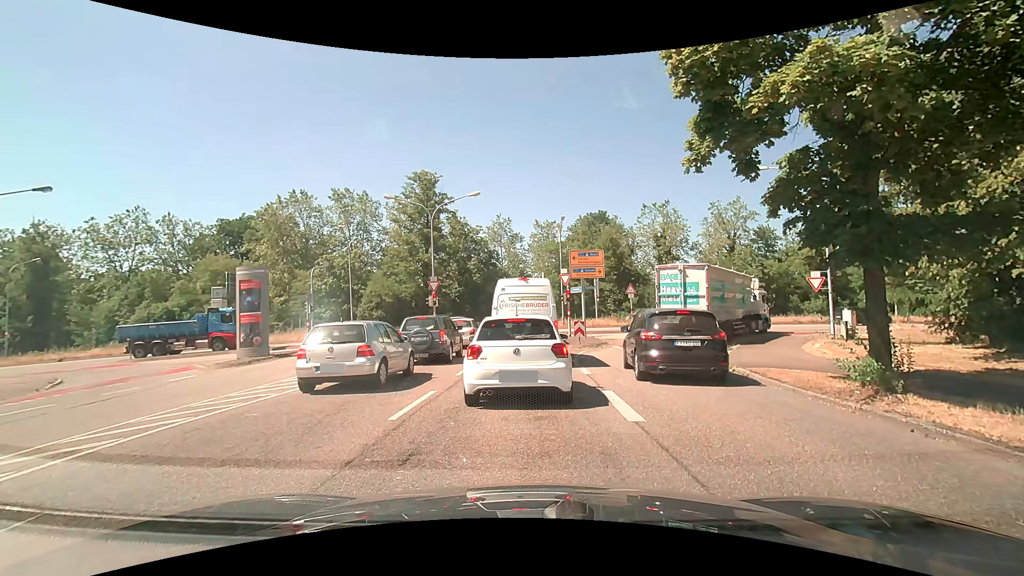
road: unclassified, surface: asphalt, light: Day
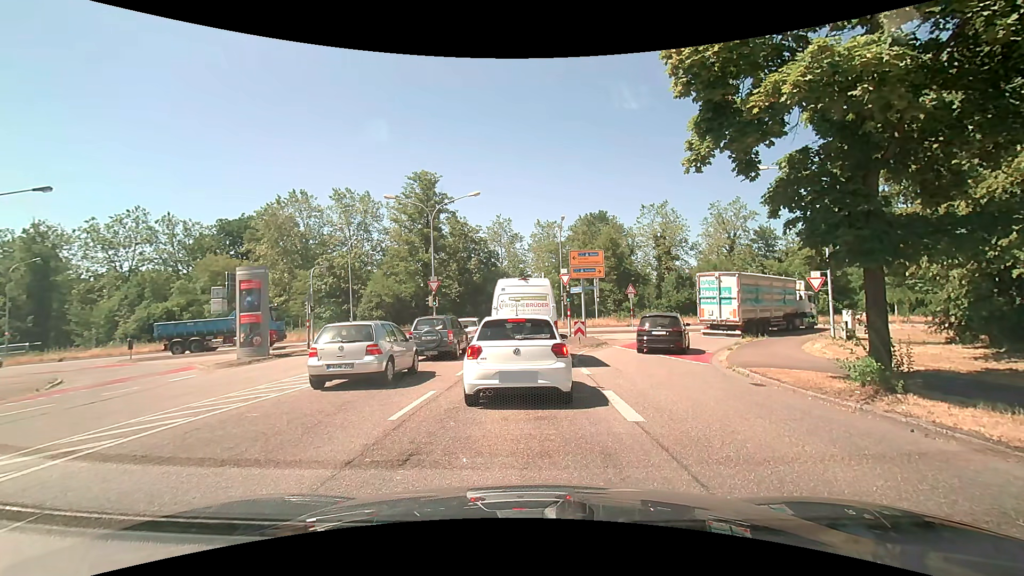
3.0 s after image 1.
(0.0, 0.0) m; 0°
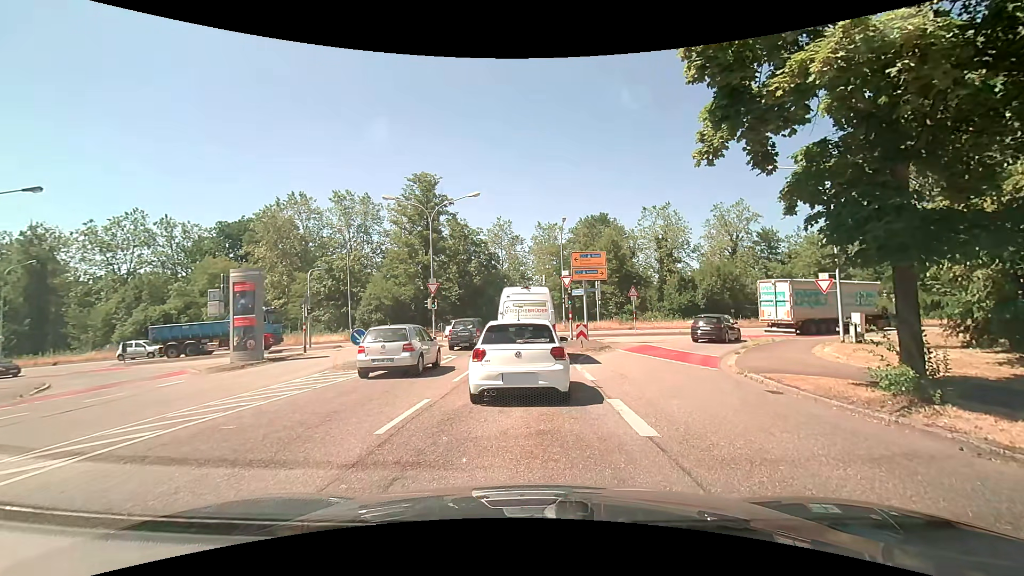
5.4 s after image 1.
(0.0, +0.7) m; 0°
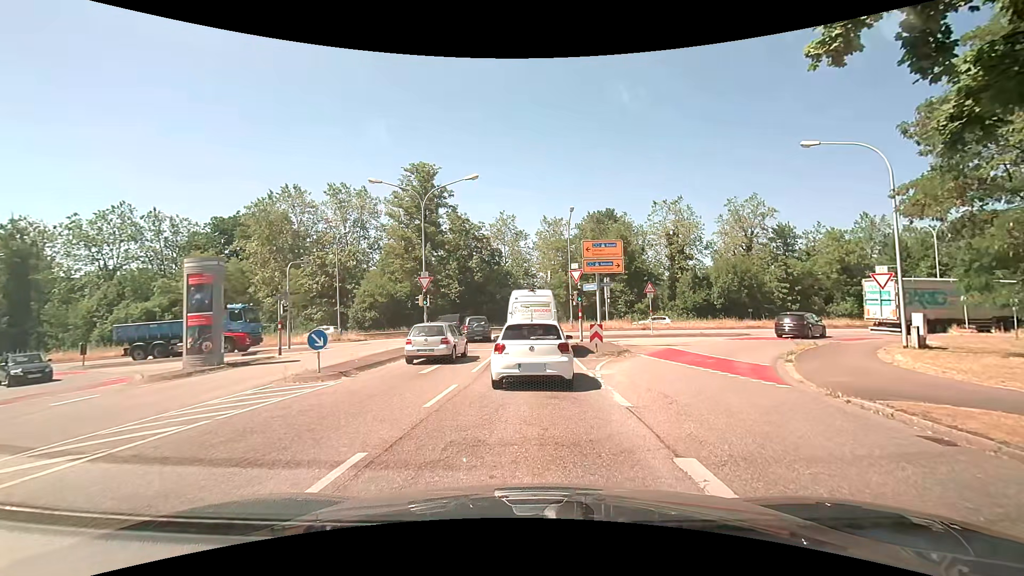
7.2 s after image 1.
(0.0, +4.0) m; -1°
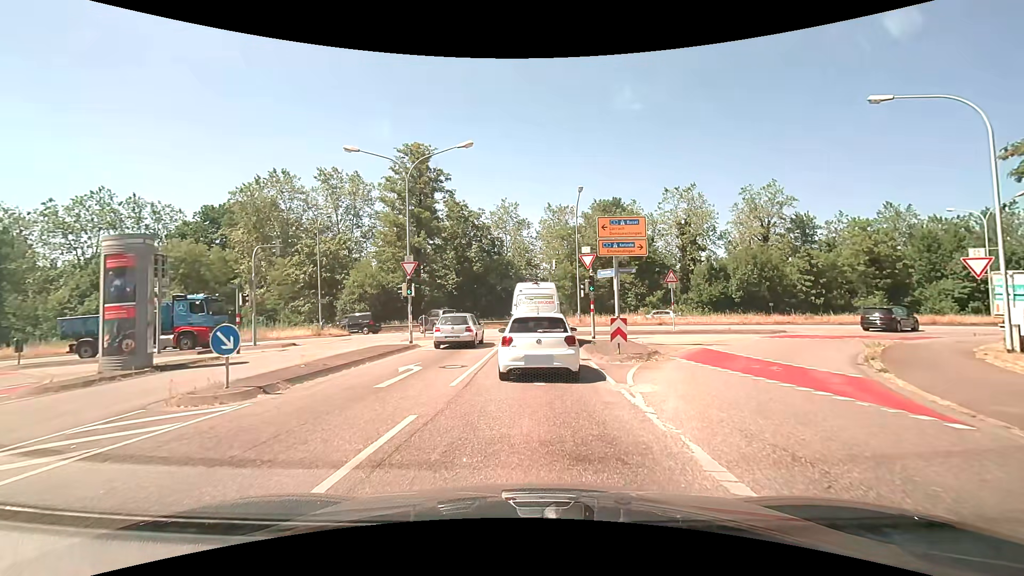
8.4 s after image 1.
(0.0, +4.5) m; 0°
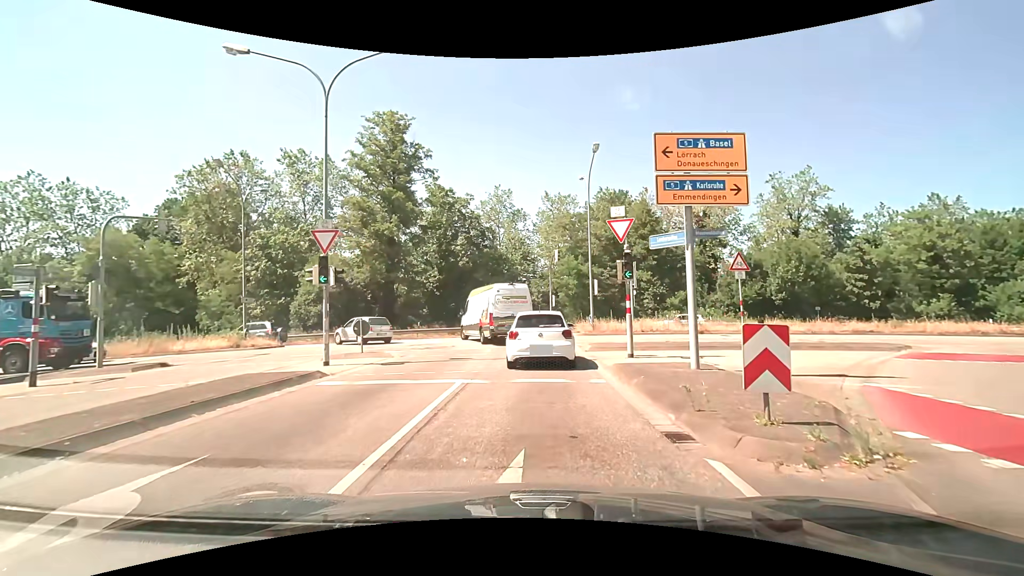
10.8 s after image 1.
(+0.1, +9.8) m; +2°
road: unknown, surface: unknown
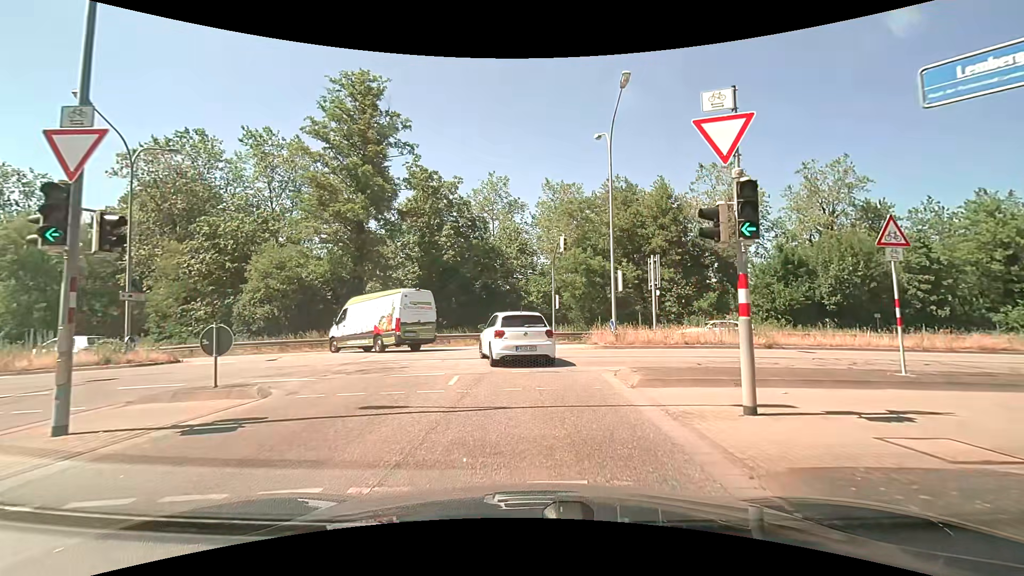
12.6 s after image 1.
(-0.1, +8.2) m; -1°
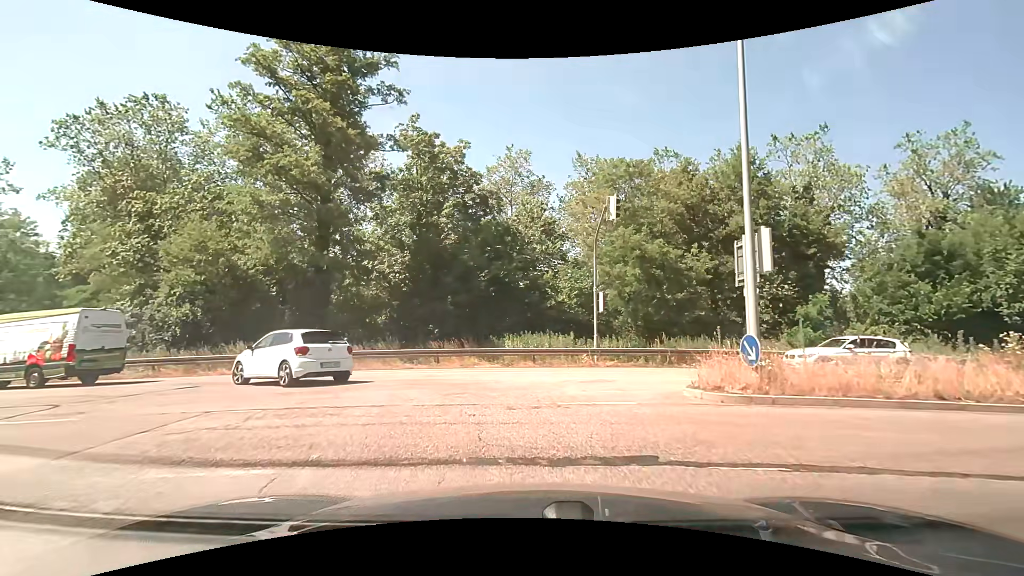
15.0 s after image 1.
(-0.1, +11.0) m; -4°
(-1, +10) (-8, +17) (-17, +20) (-27, +20) (-37, +20) (-47, +20) (-57, +20) (-67, +20) (-77, +19) (-87, +19) m
